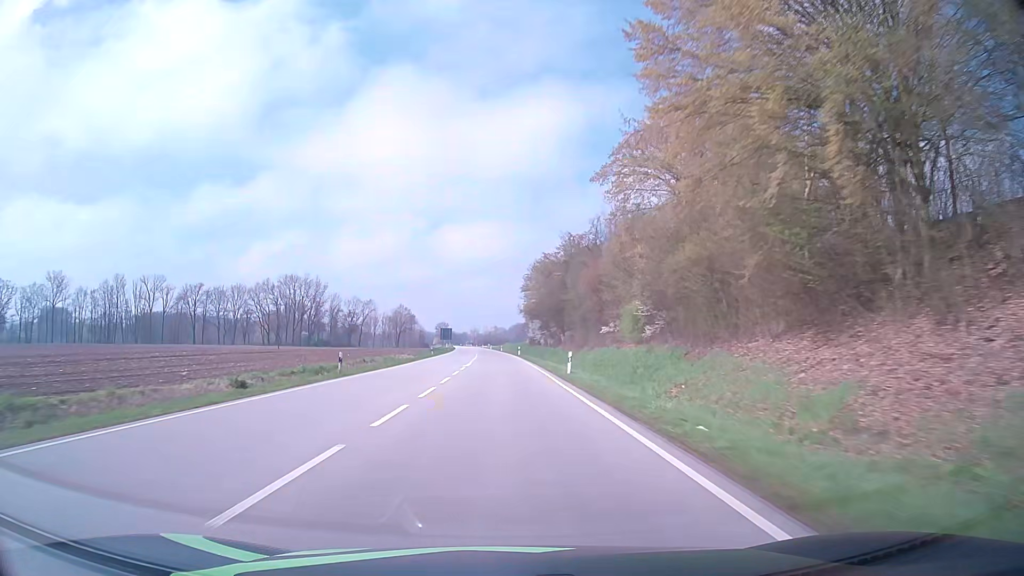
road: primary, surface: asphalt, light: Day
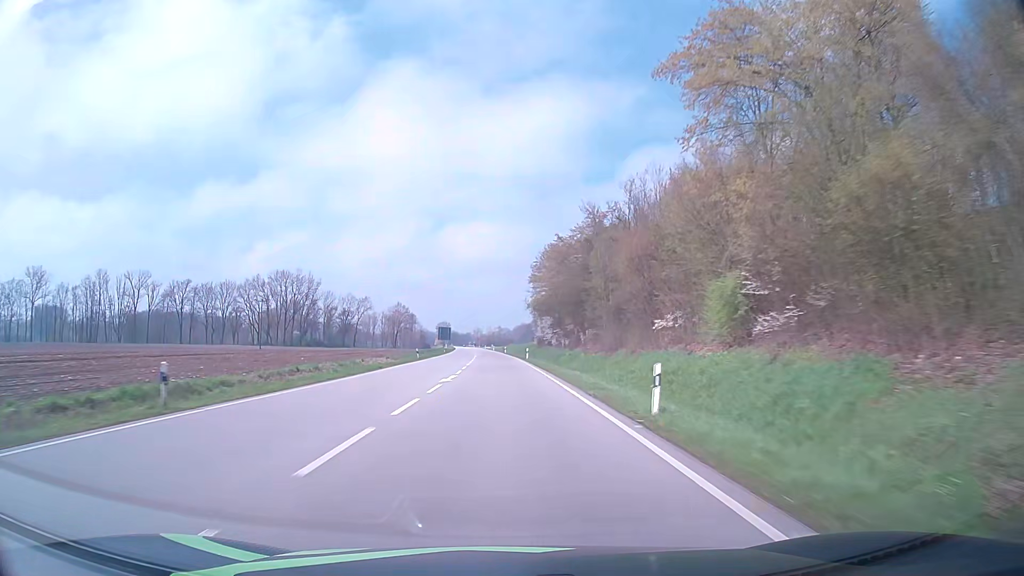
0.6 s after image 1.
(-0.1, +16.2) m; -1°
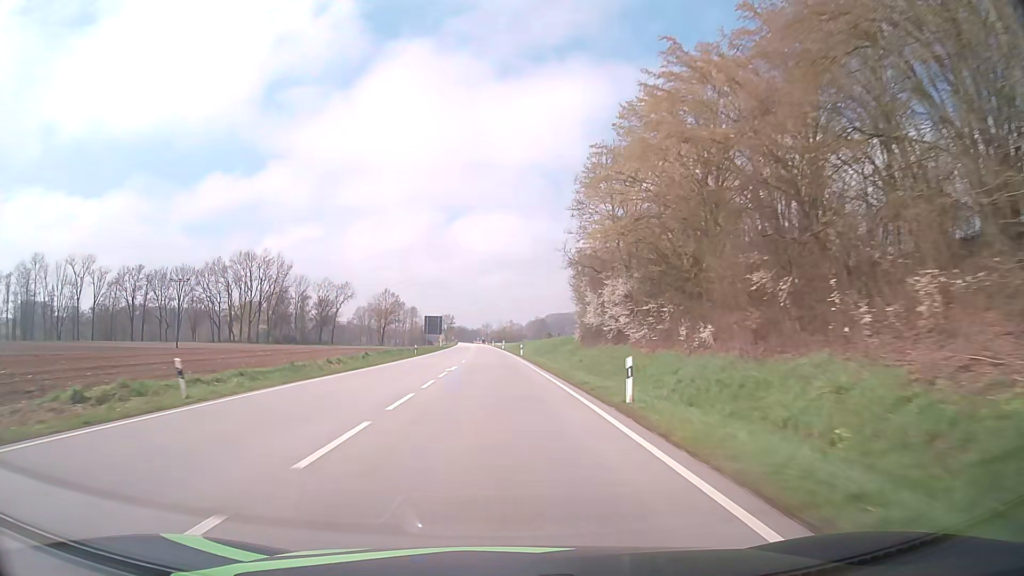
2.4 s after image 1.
(-0.3, +47.7) m; -1°
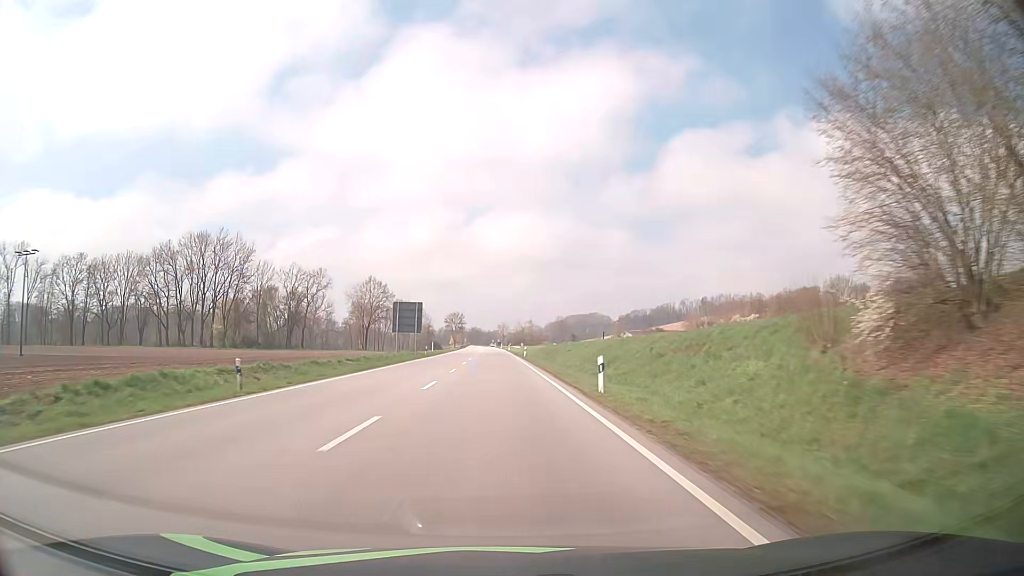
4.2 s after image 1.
(-0.6, +46.2) m; -1°
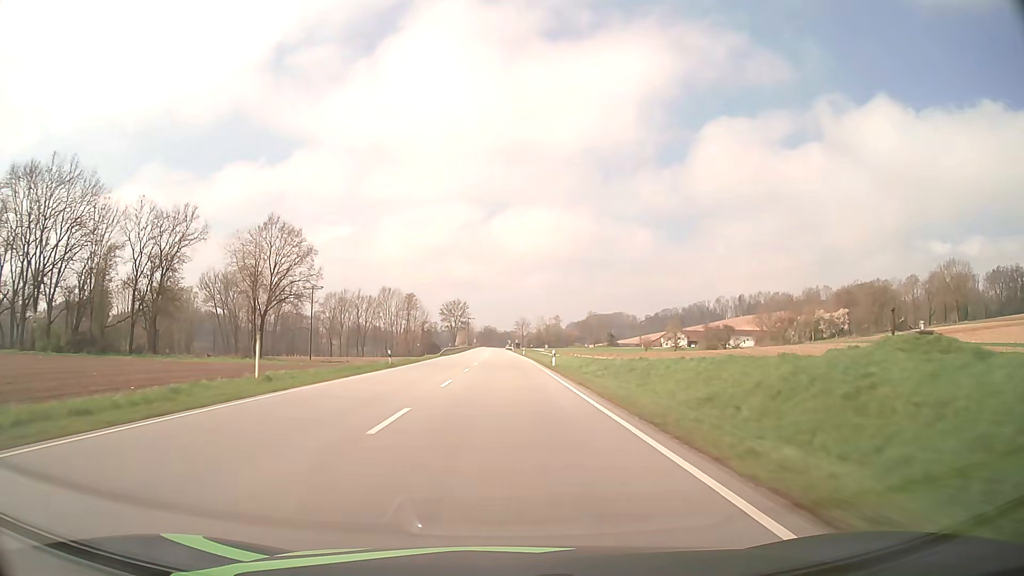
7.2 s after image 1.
(-1.5, +77.2) m; -2°
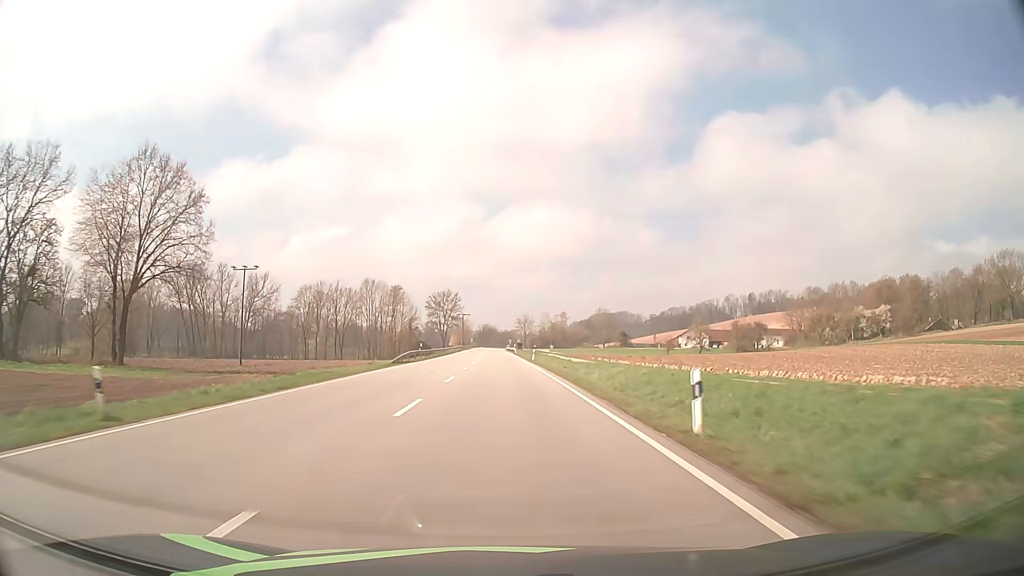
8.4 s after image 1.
(0.0, +31.2) m; 0°
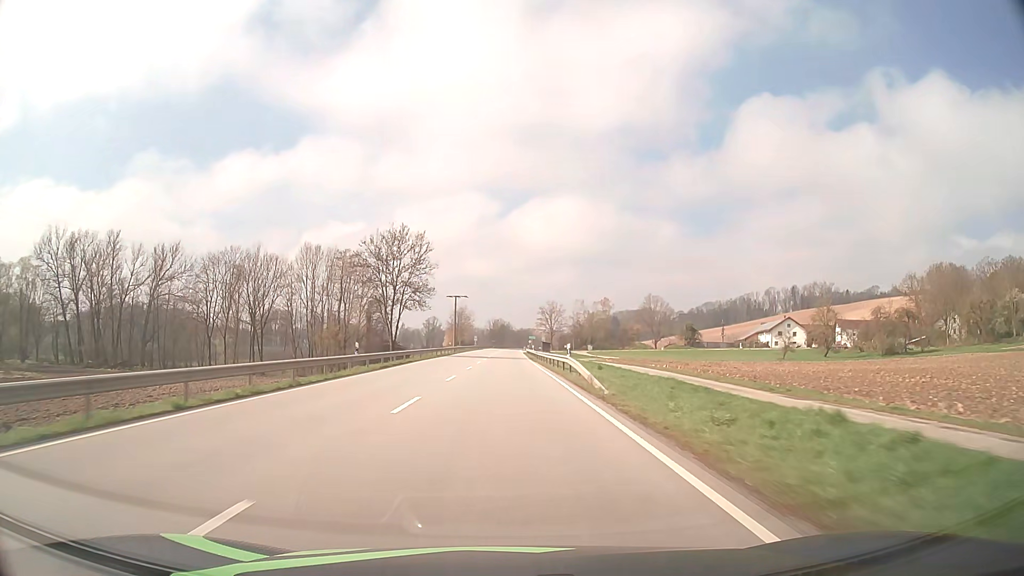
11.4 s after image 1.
(-0.6, +78.5) m; -1°
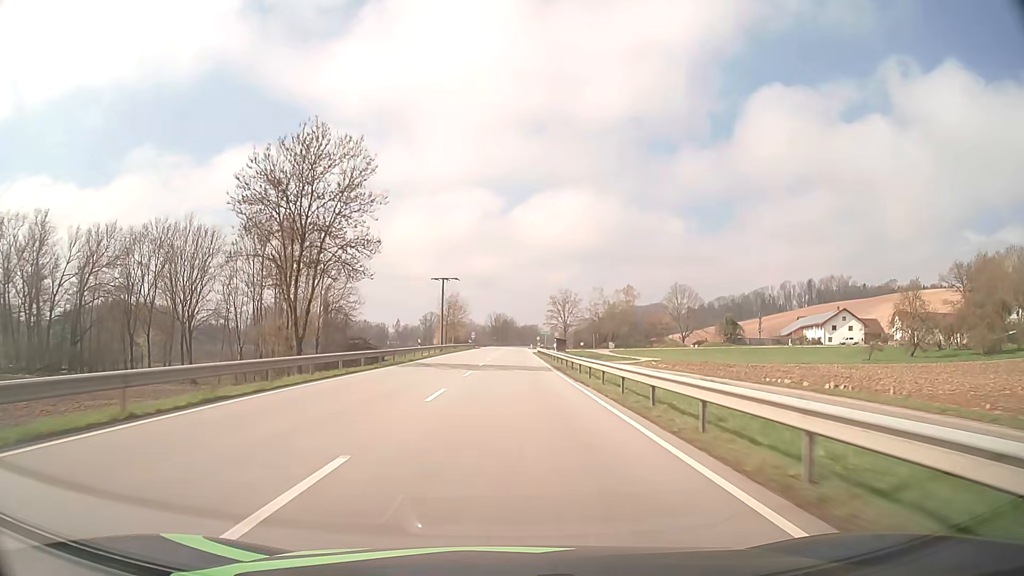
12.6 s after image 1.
(-0.1, +31.5) m; 0°
(0, +10) (0, +20) (0, +30) (0, +40) (0, +50) (0, +60) (0, +70) (+1, +80) (+1, +90) (+1, +100) m
